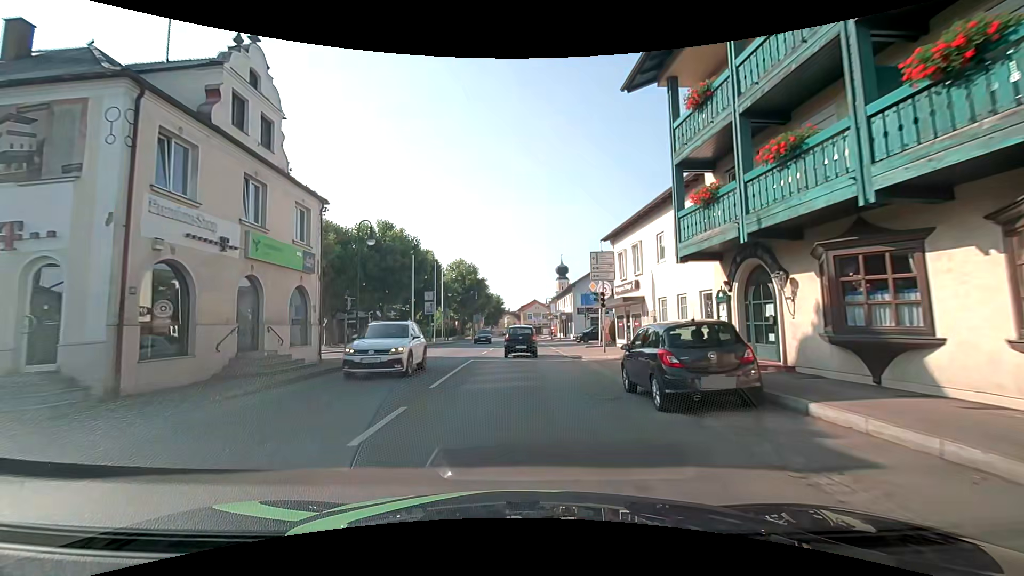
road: secondary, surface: asphalt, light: Day
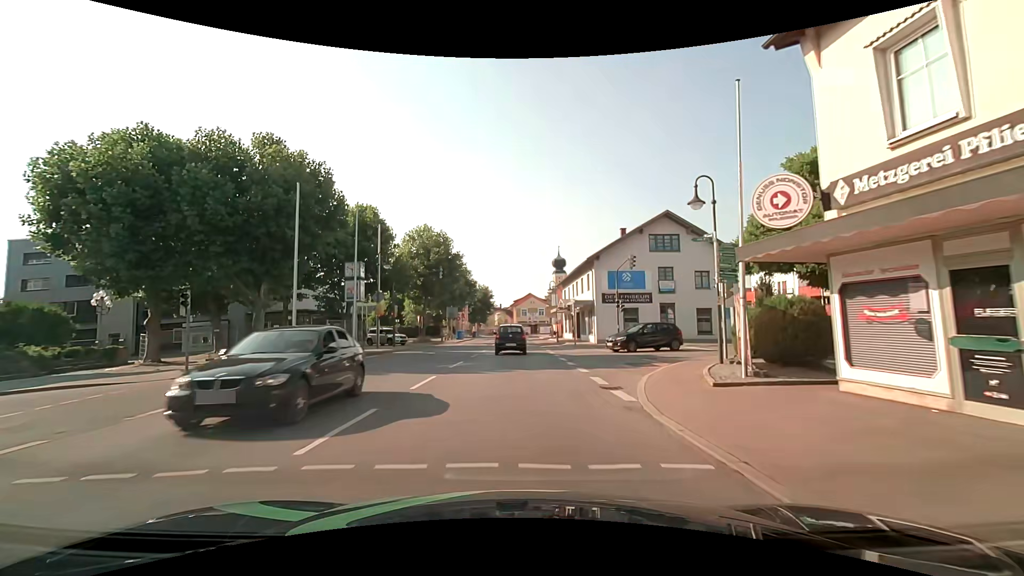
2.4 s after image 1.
(+0.1, +22.6) m; 0°
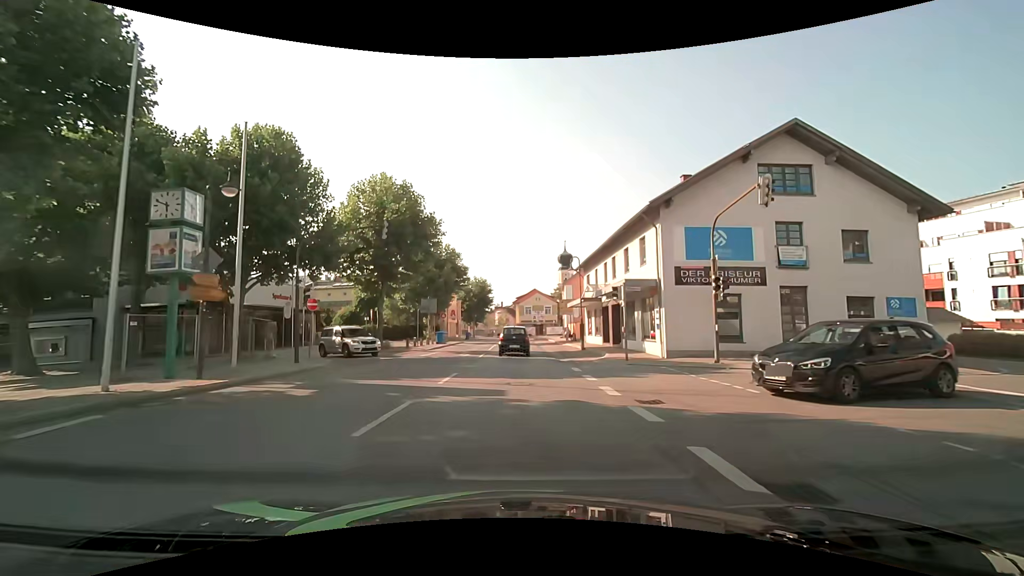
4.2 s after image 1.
(0.0, +16.8) m; 0°
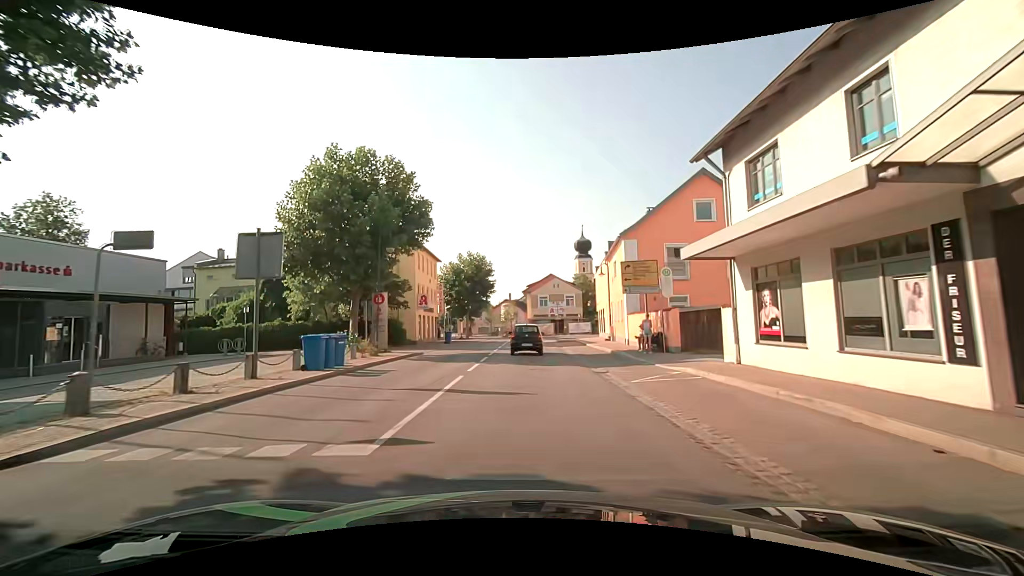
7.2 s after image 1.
(-0.3, +28.1) m; -1°
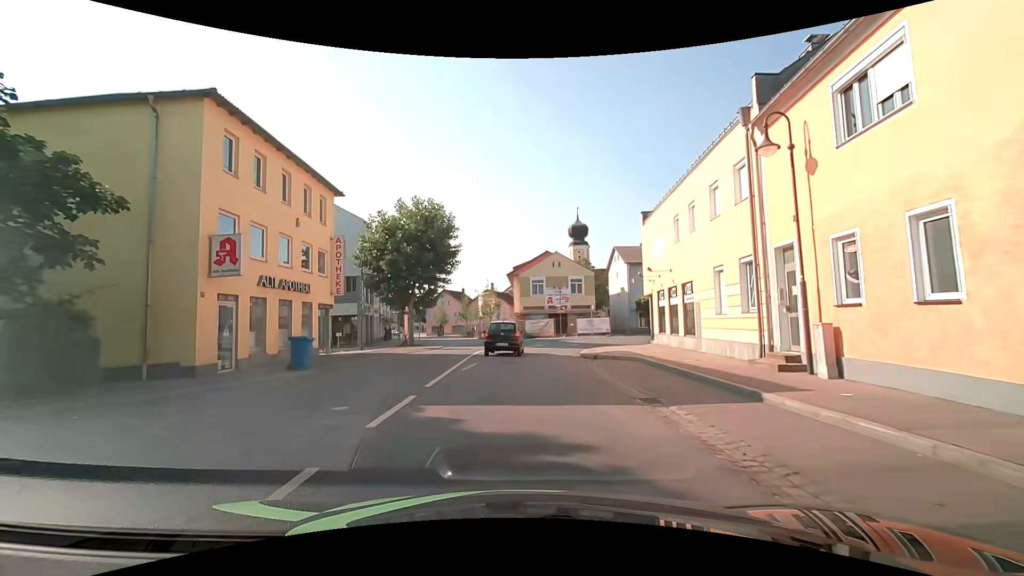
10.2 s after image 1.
(+0.4, +27.0) m; +1°
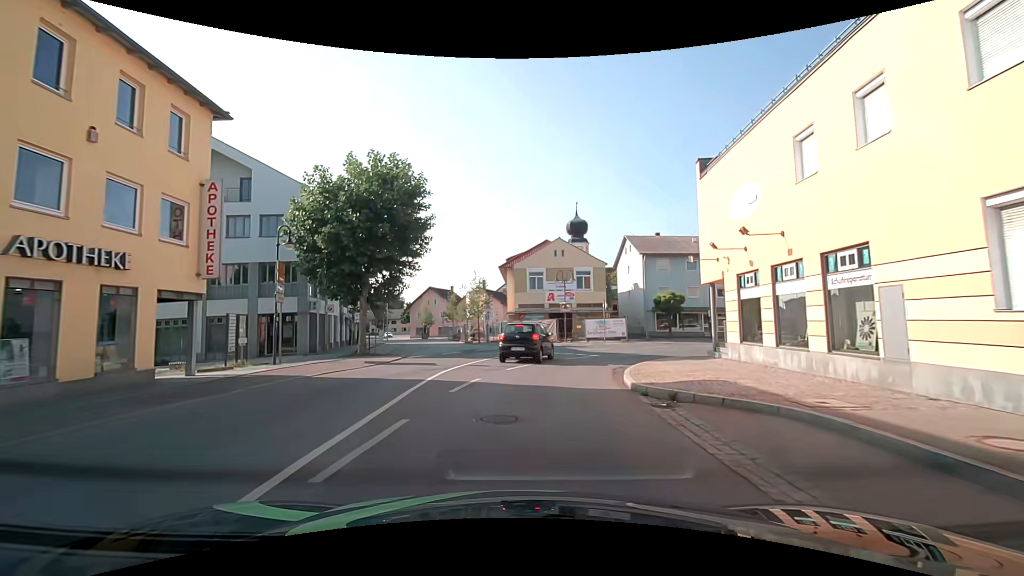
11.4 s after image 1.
(+0.1, +10.6) m; +1°
(0, +10) (+3, +20) (+8, +28) (+15, +35) (+24, +40) (+32, +45) (+41, +51) (+48, +57) (+55, +65) (+60, +73) m
